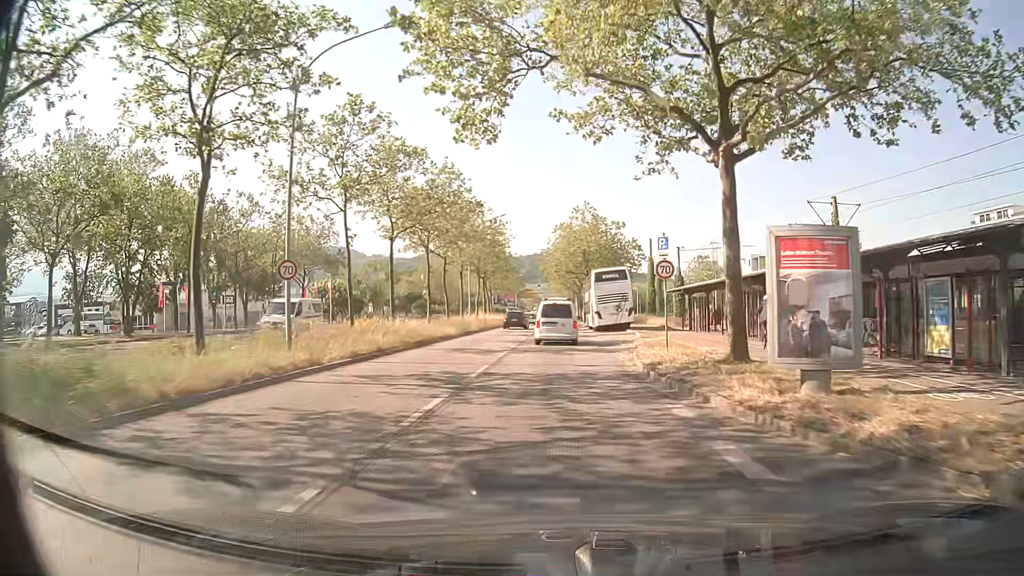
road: primary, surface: asphalt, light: Day
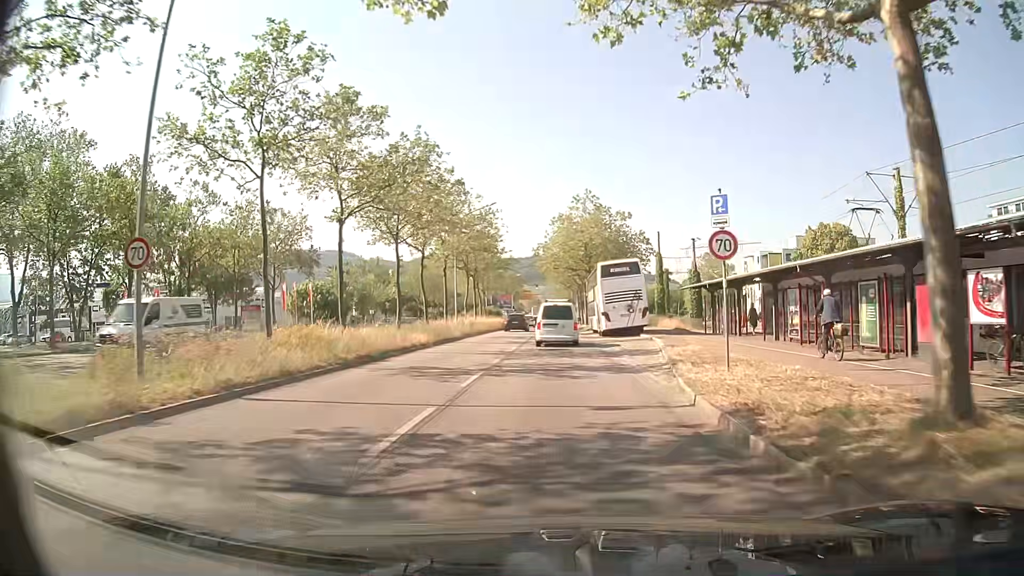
(0.0, +7.5) m; 0°
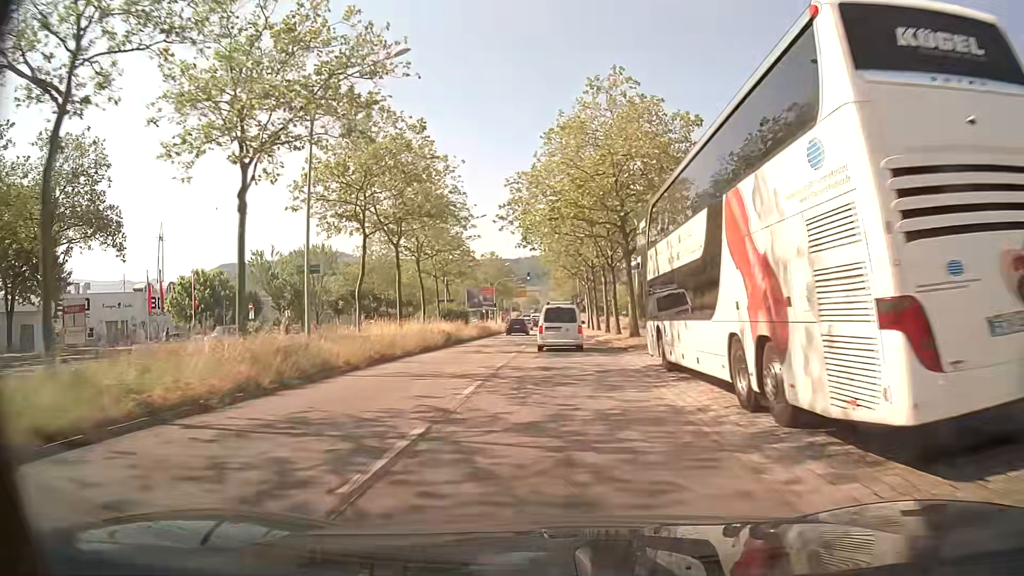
(+0.1, +31.7) m; 0°
(0, +10) (0, +20) (0, +30) (0, +40) (0, +50) (0, +60) (0, +70) (0, +80) (0, +90) (0, +100) m
